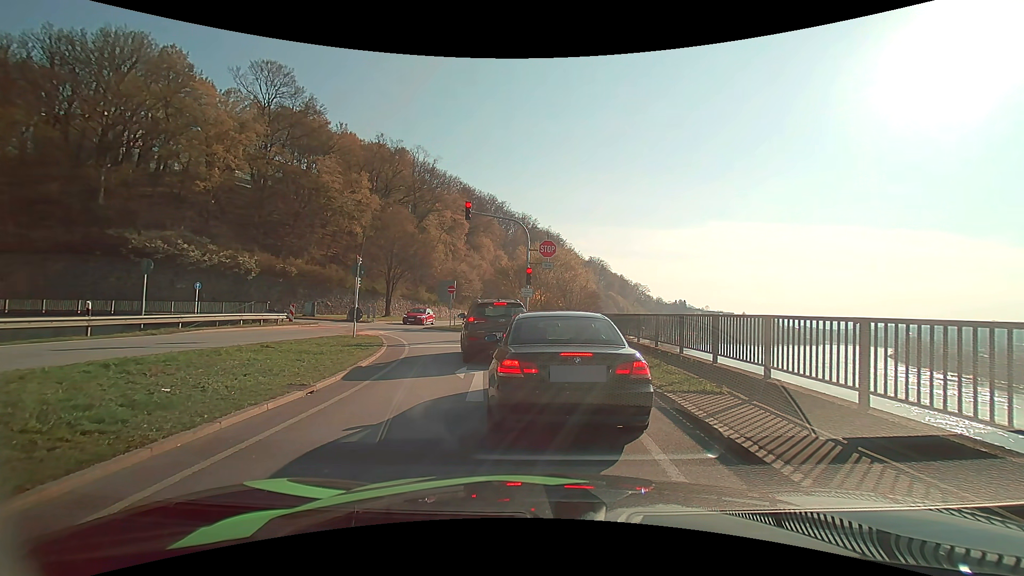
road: primary_link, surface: asphalt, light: Day
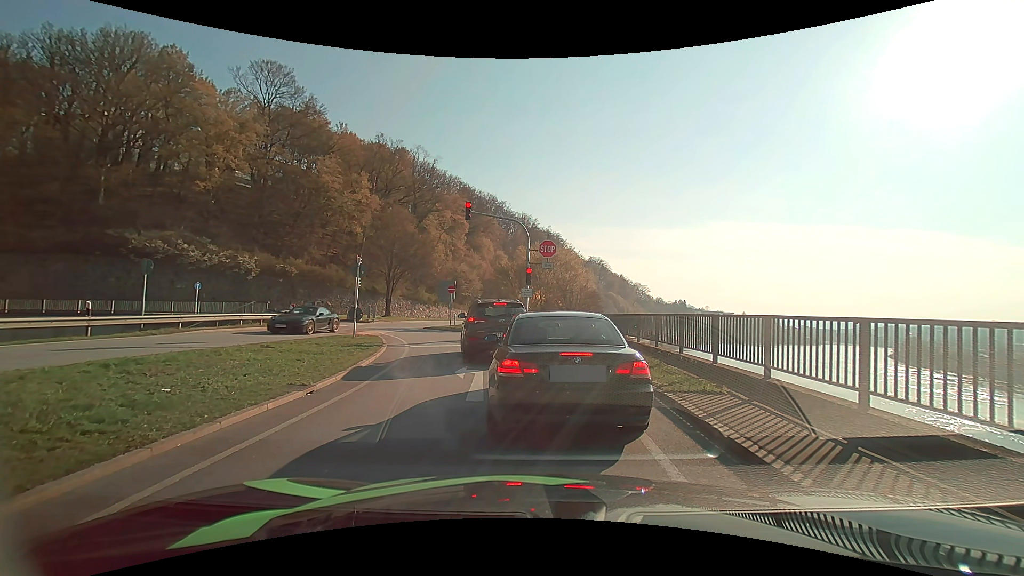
(0.0, 0.0) m; 0°
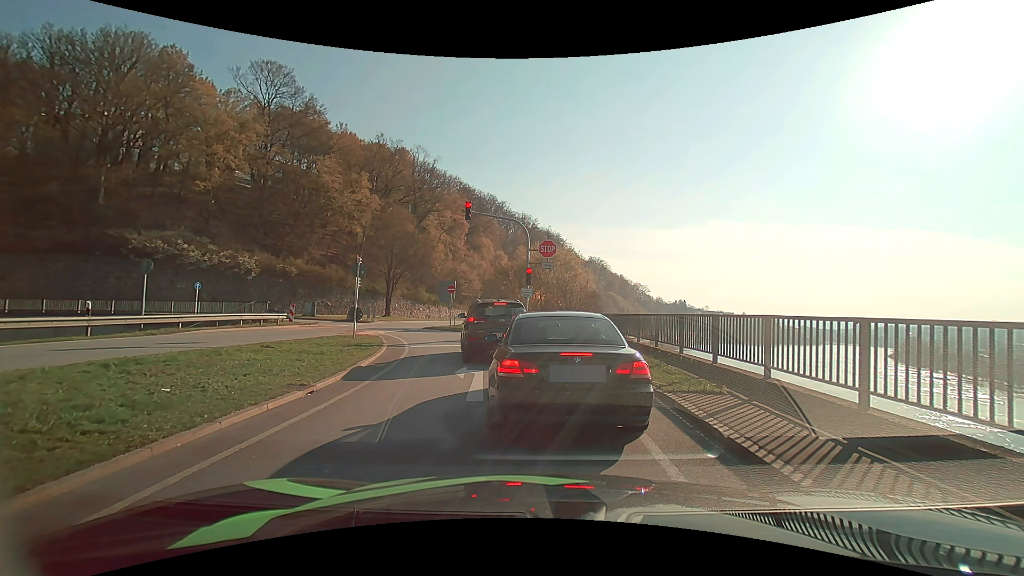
(0.0, 0.0) m; 0°
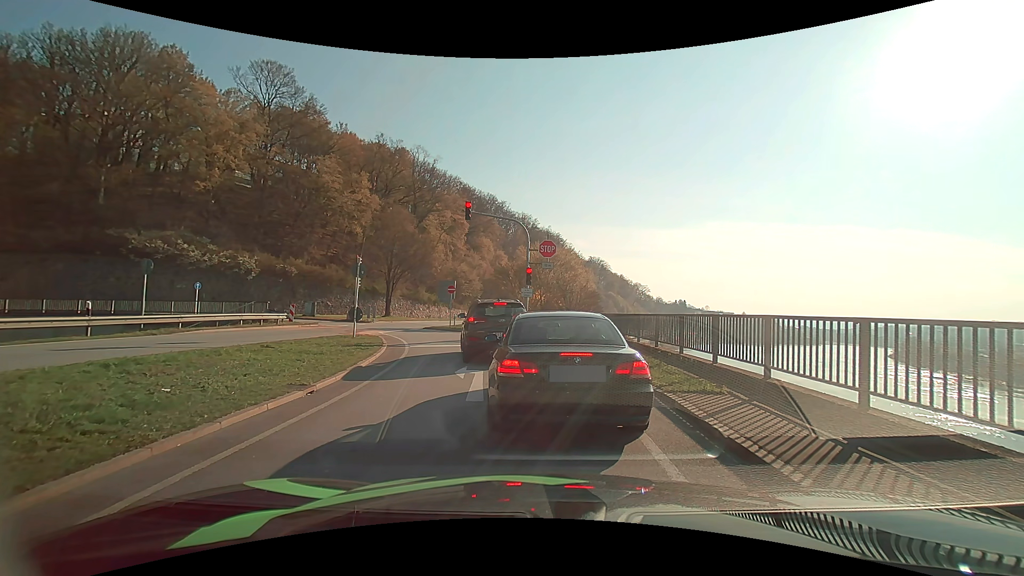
(0.0, 0.0) m; 0°
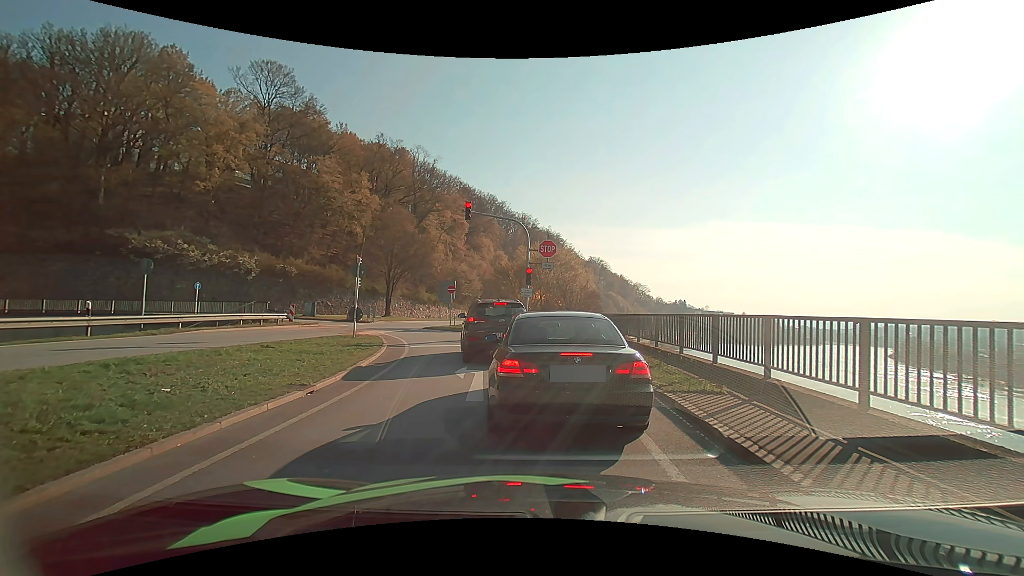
(0.0, 0.0) m; 0°
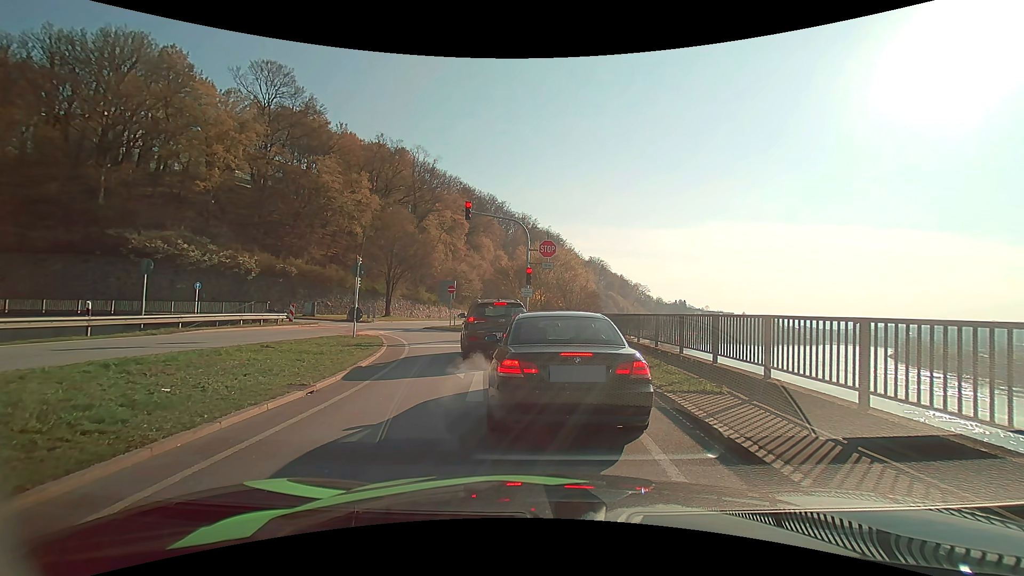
(0.0, 0.0) m; 0°
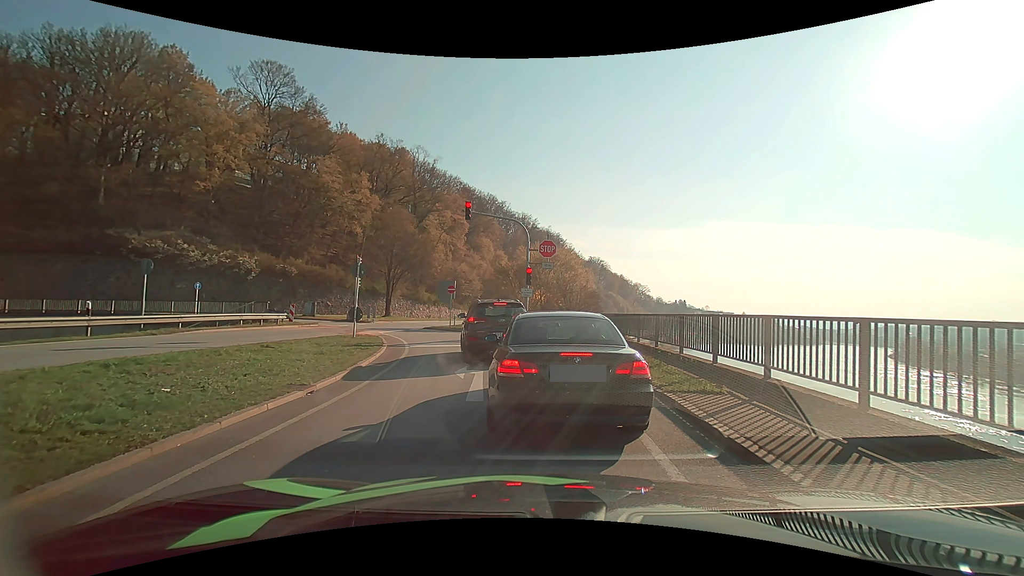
(0.0, 0.0) m; 0°
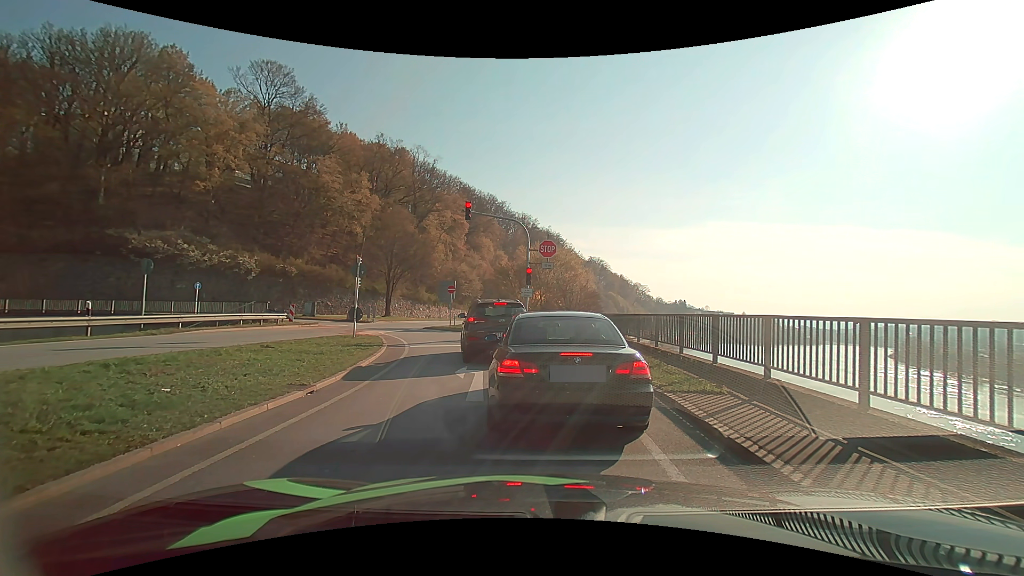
(0.0, 0.0) m; 0°
(-1, +10) (-2, +20) (-6, +29) (-13, +36) (-22, +40) (-32, +41) (-42, +39) (-51, +35) (-60, +30) (-68, +25) m
